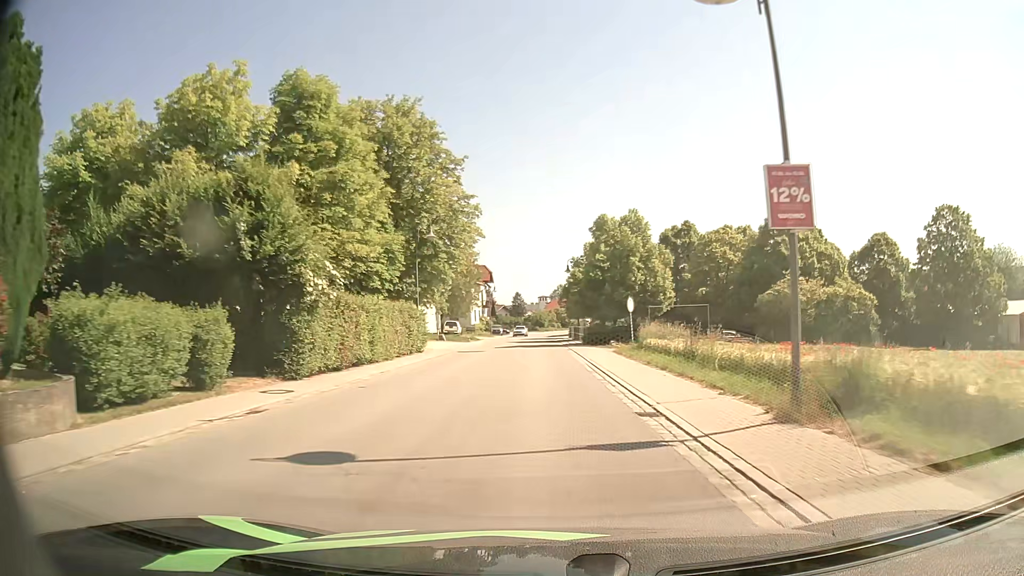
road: secondary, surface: asphalt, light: Day
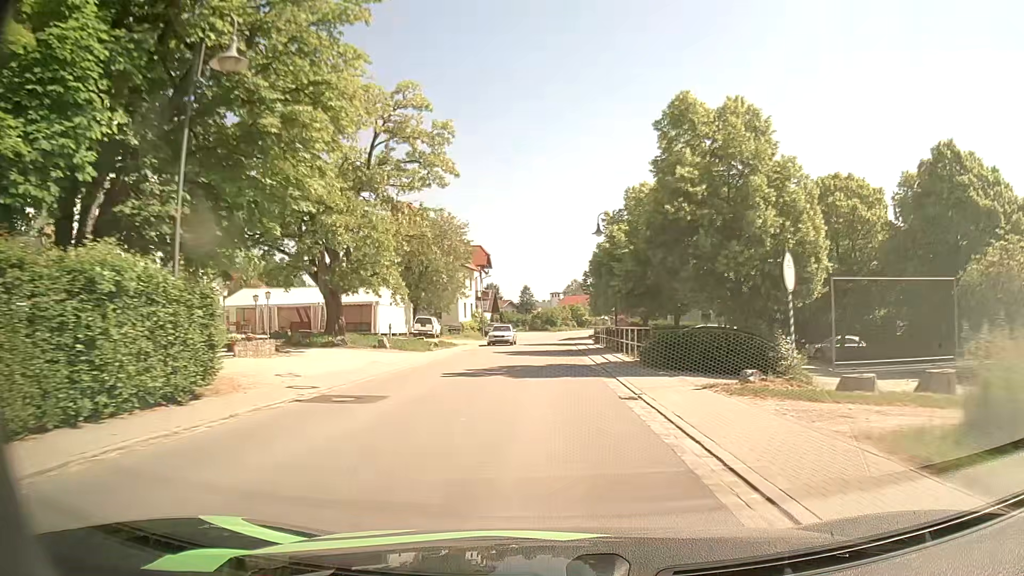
(-0.2, +24.3) m; -1°
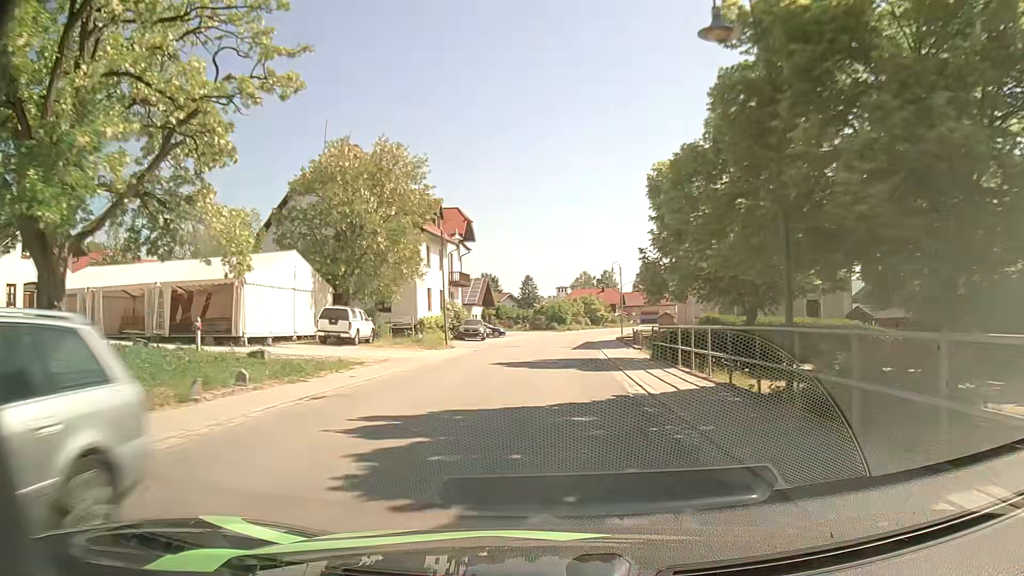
(-0.2, +24.9) m; 0°
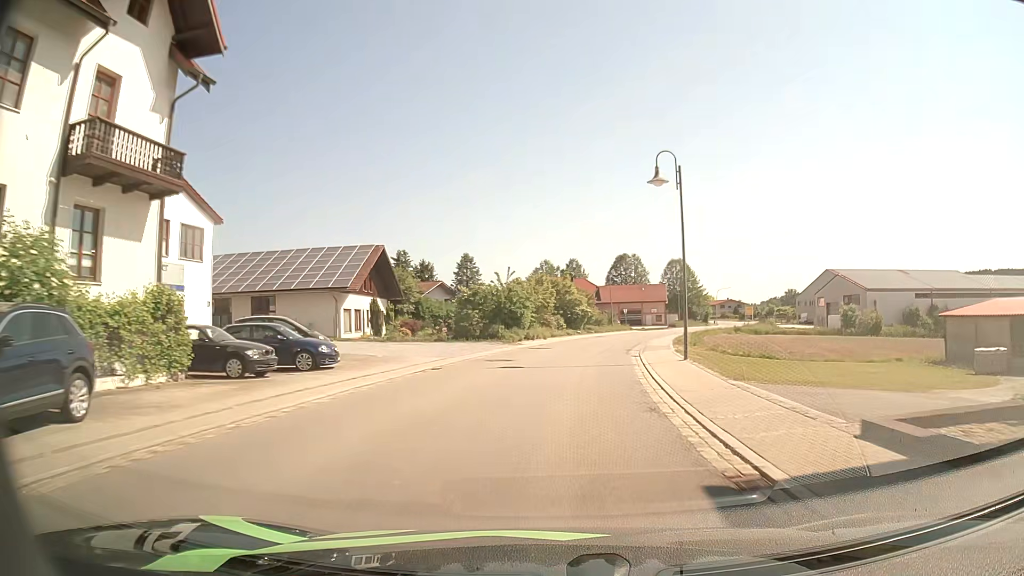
(+0.7, +42.8) m; +3°
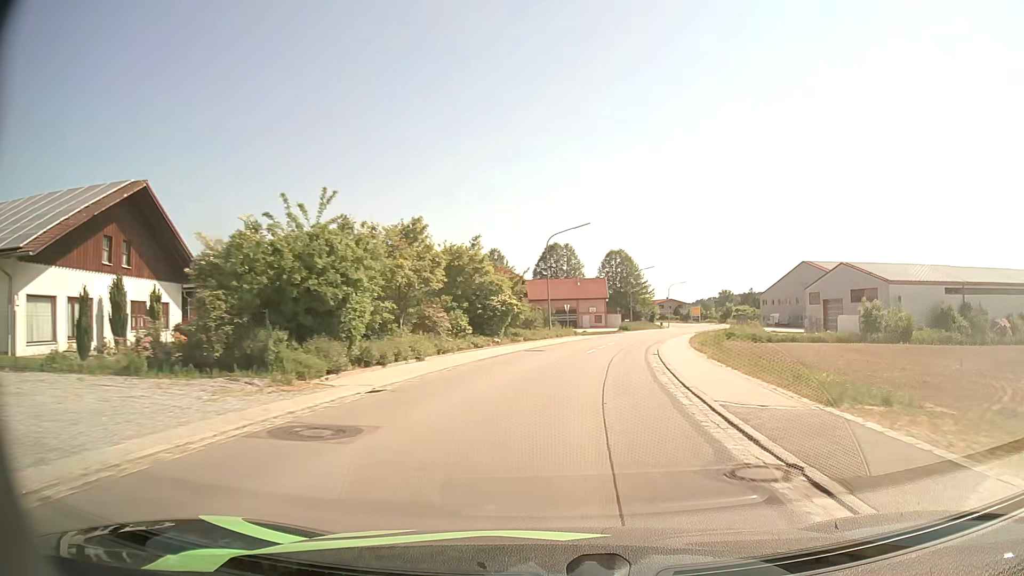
(+1.2, +26.4) m; +7°
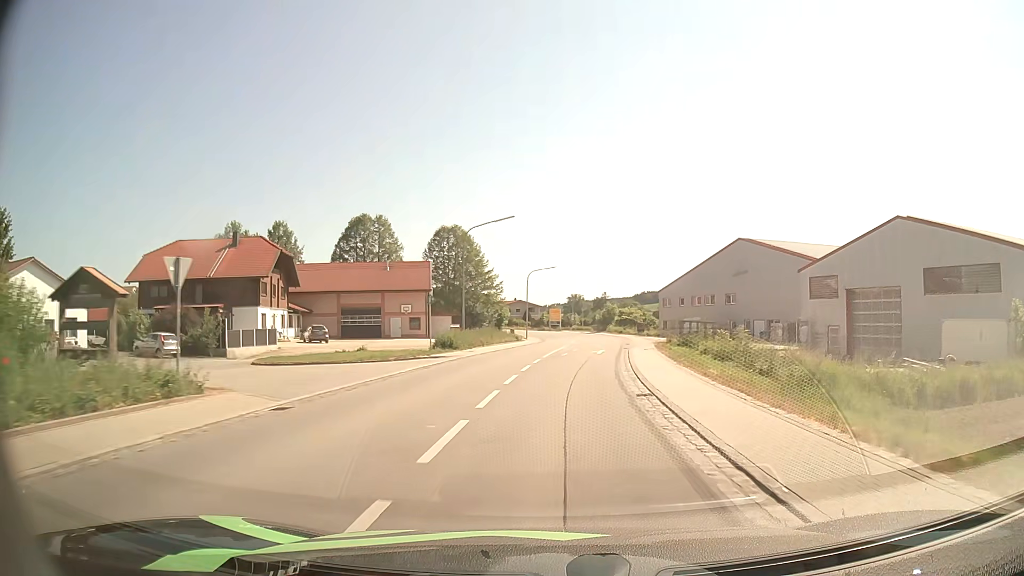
(+5.2, +44.0) m; +13°
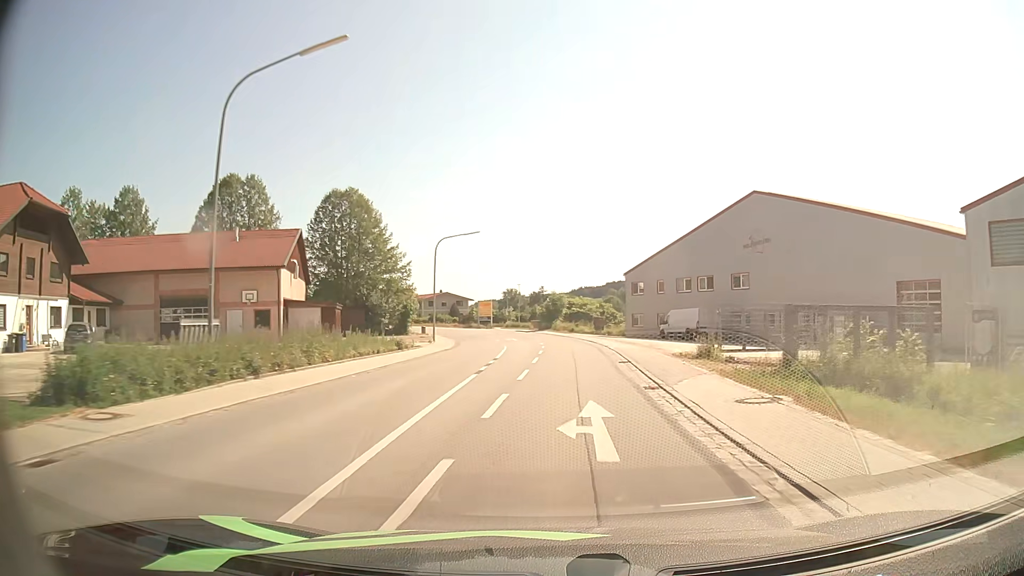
(+1.2, +27.1) m; +6°
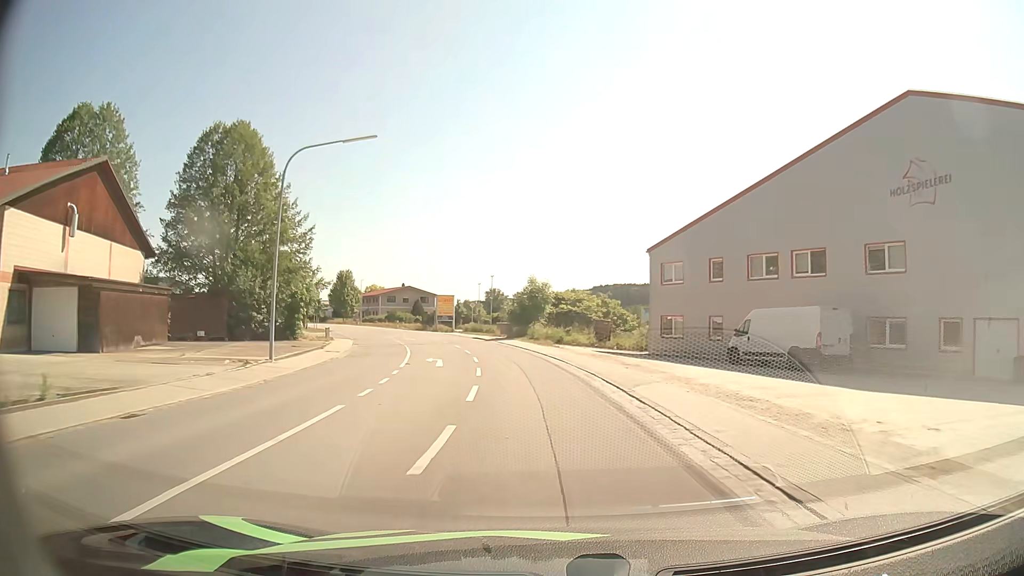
(+0.7, +27.4) m; +2°
(0, +10) (-1, +20) (-2, +30) (-4, +40) (-7, +49) (-10, +59) (-14, +68) (-18, +77) (-23, +86) (-28, +95) m
